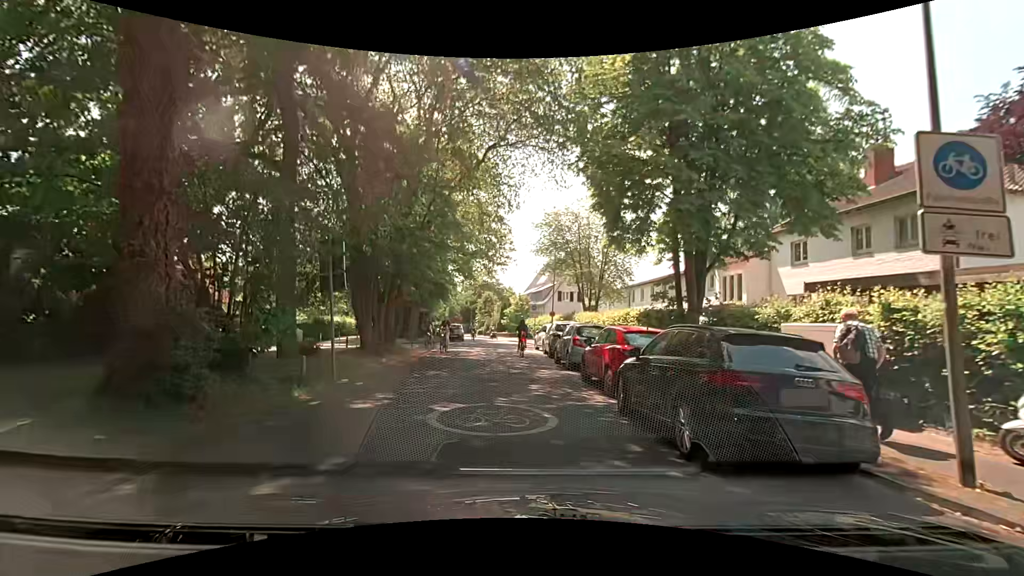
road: residential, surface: asphalt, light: Day
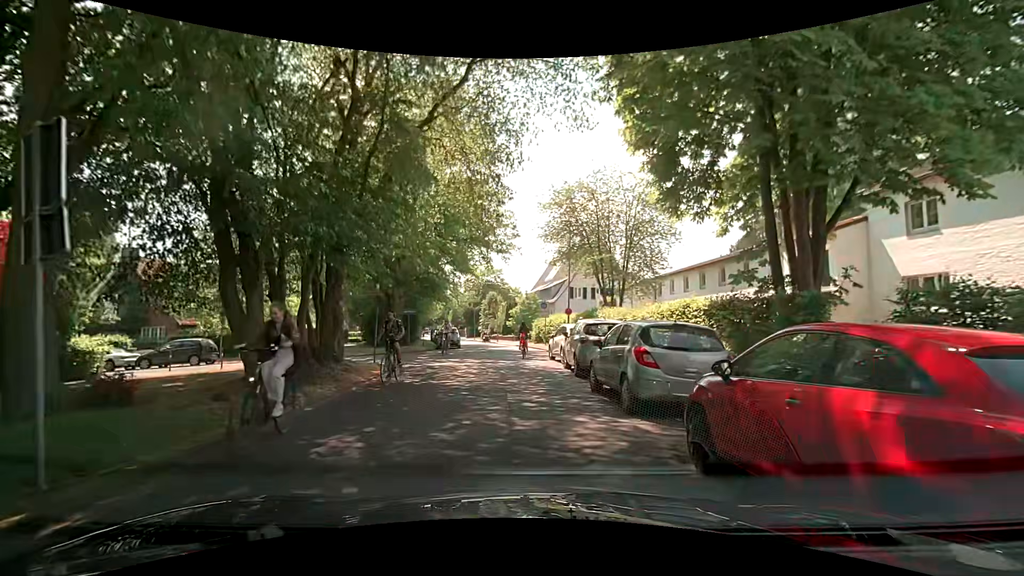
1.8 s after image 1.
(+0.1, +7.7) m; +1°
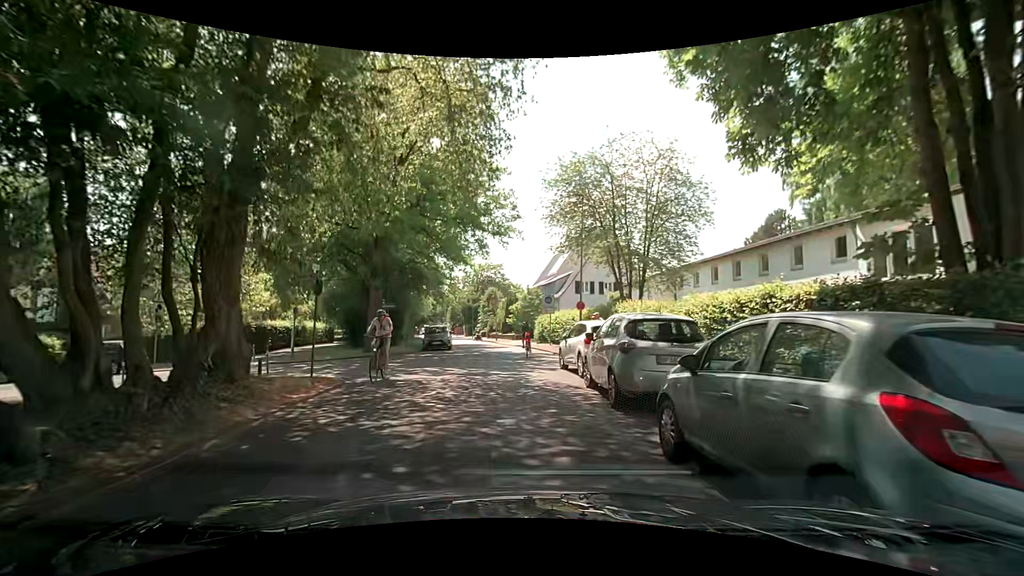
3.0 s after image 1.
(-0.1, +5.4) m; 0°
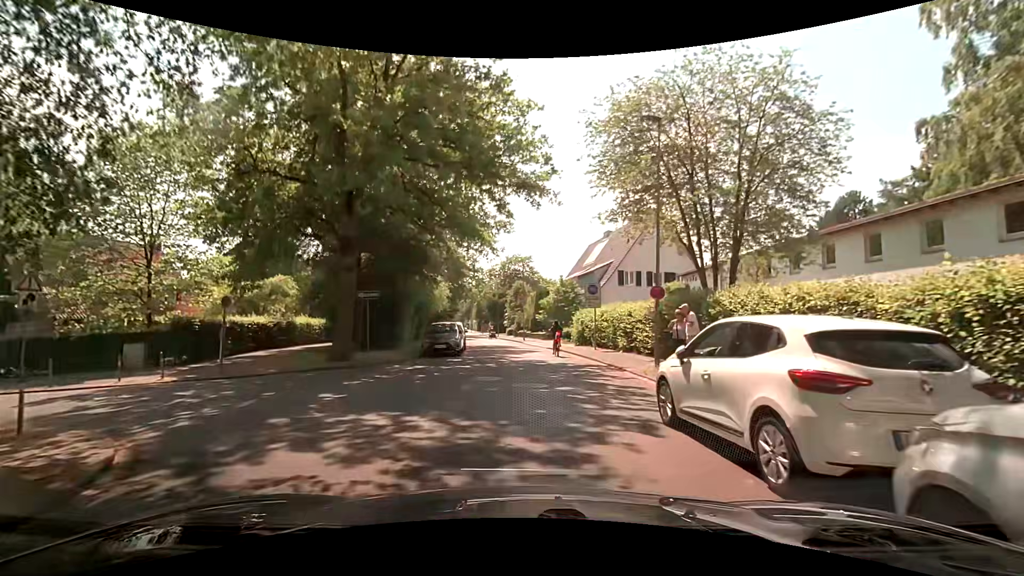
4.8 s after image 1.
(-0.4, +8.5) m; -4°
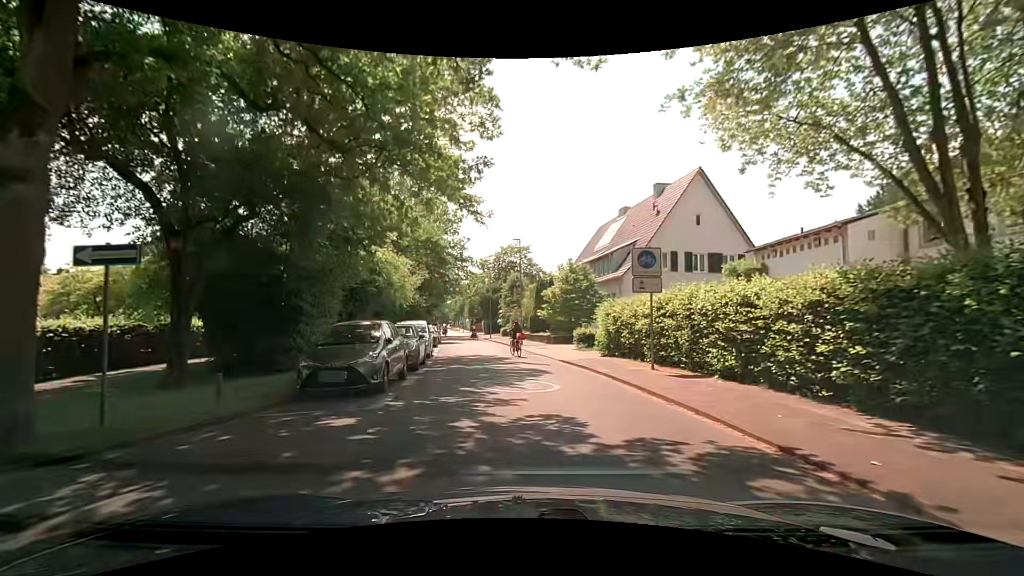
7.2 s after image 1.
(-0.2, +11.9) m; -2°
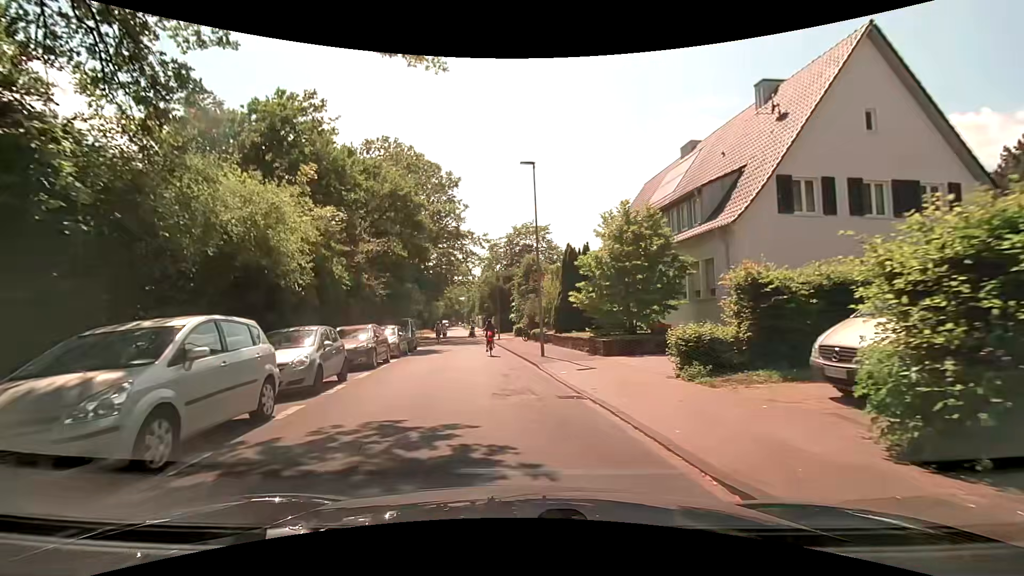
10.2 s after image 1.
(+0.6, +16.4) m; 0°
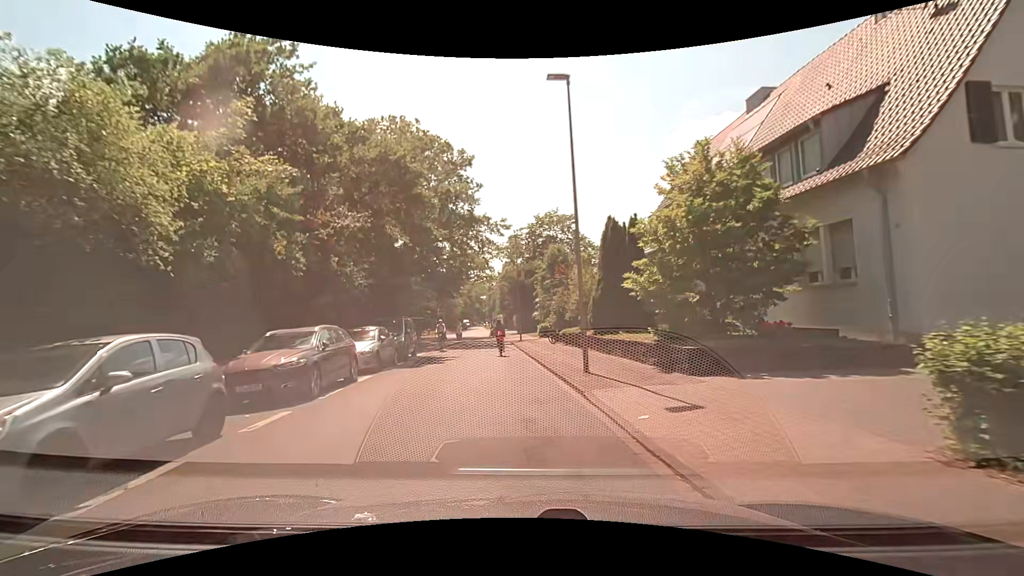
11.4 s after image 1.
(-0.1, +6.7) m; -3°
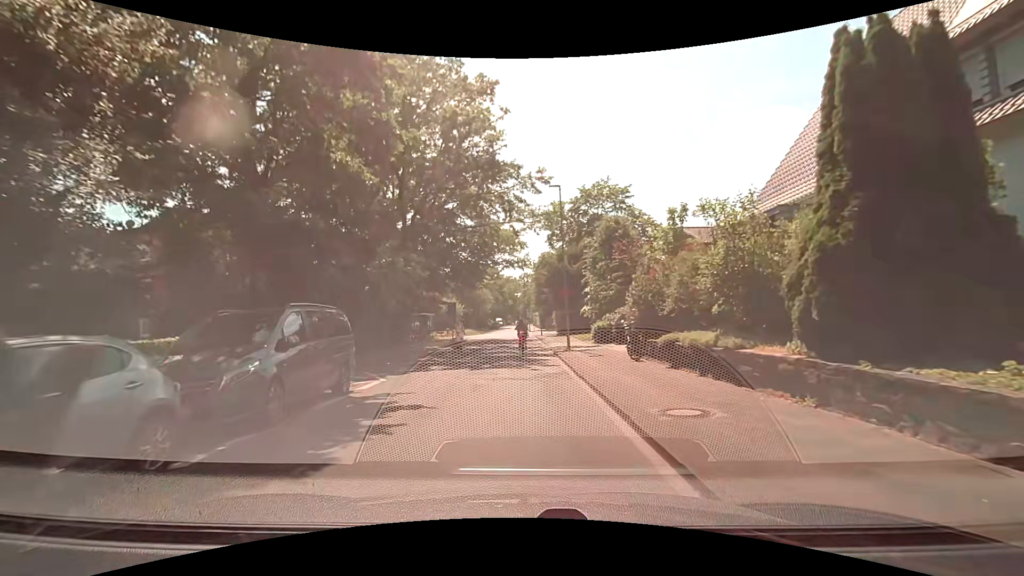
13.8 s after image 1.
(-0.5, +13.7) m; -3°
(0, +10) (-1, +20) (-1, +30) (-1, +40) (-2, +50) (-2, +60) (-3, +70) (-3, +80) (-3, +90) (-4, +100) m
